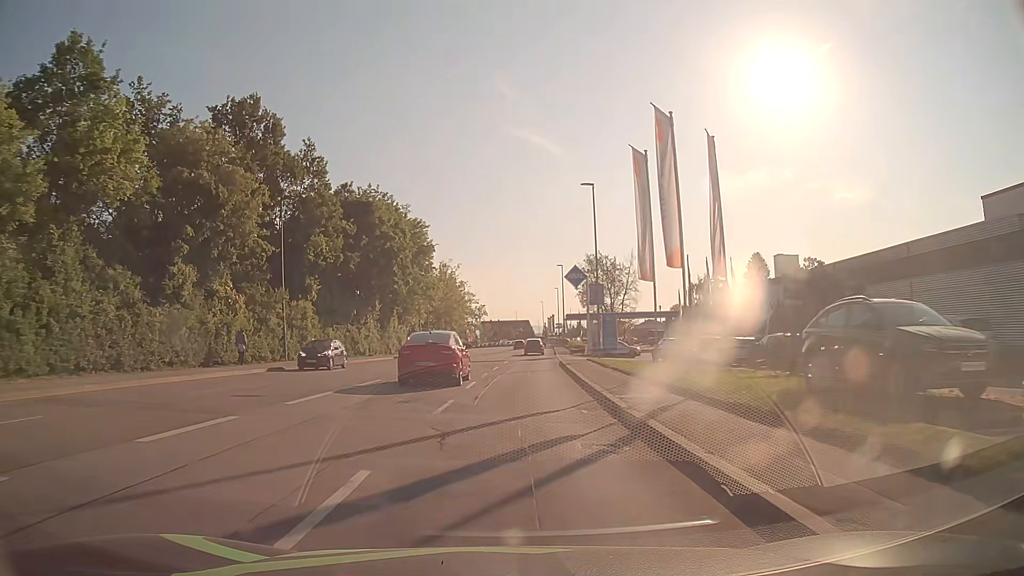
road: tertiary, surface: asphalt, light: Day
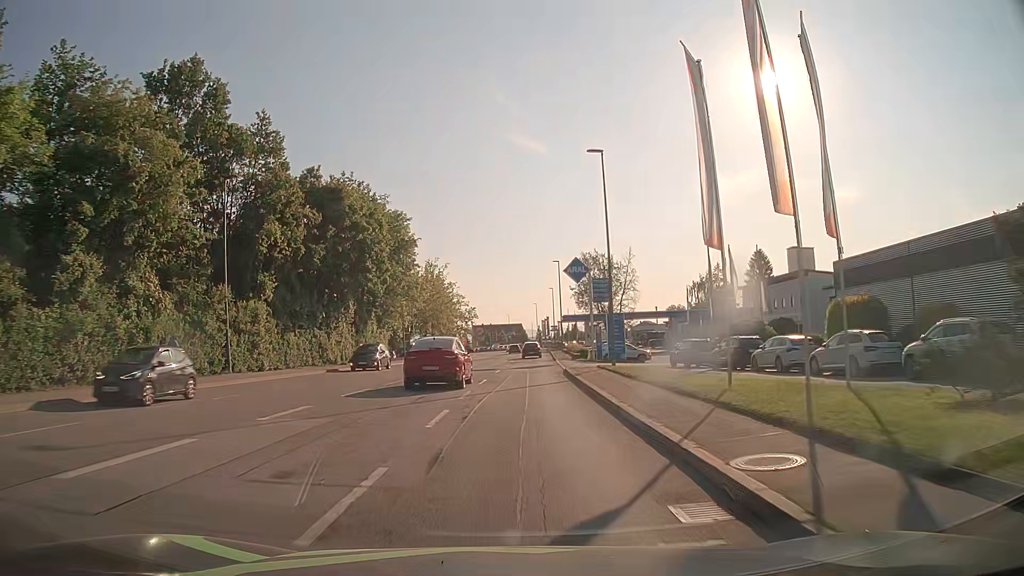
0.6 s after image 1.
(0.0, +7.8) m; +1°
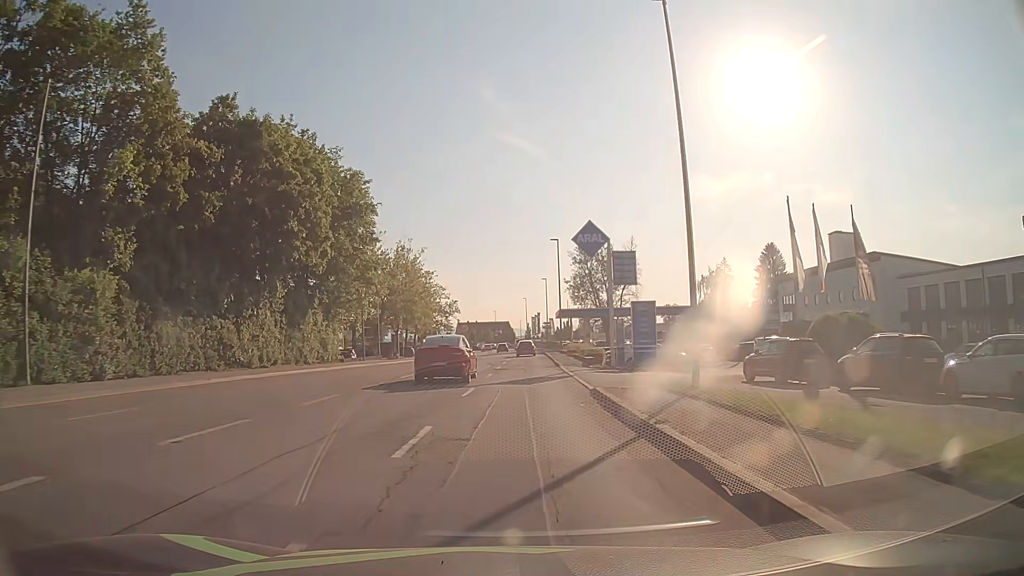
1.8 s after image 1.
(+0.1, +15.5) m; +1°
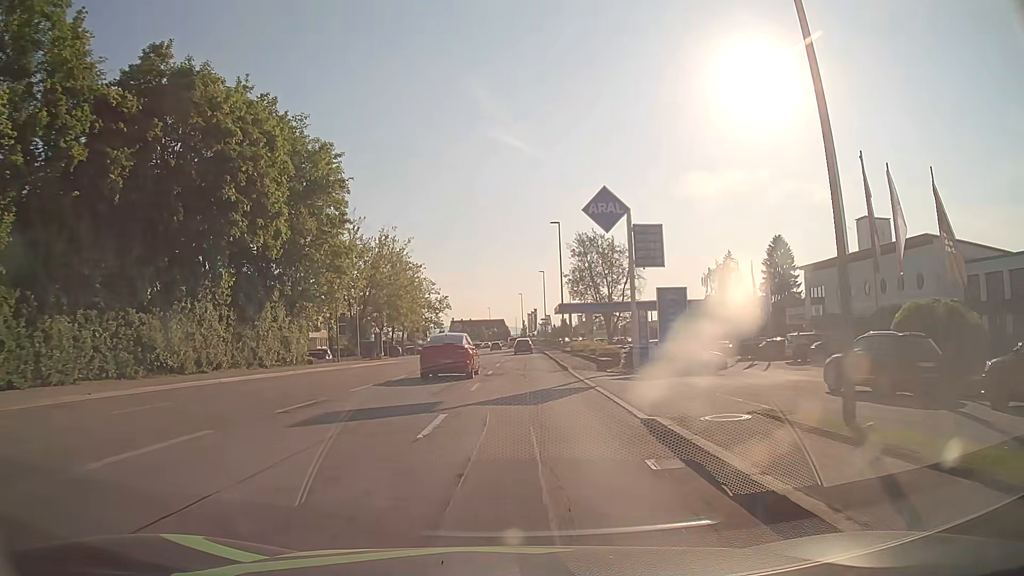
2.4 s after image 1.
(+0.1, +7.8) m; 0°
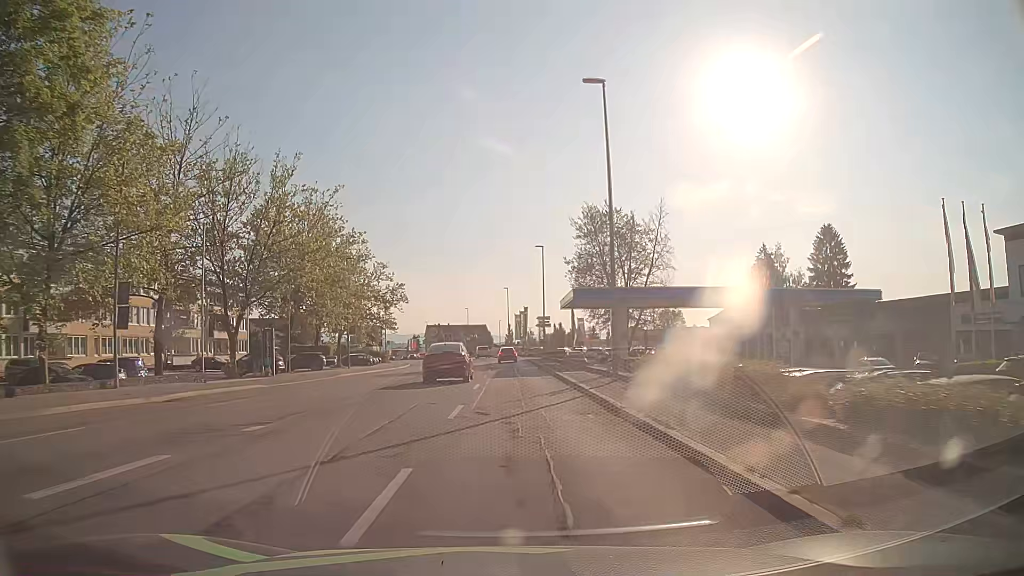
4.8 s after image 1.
(+0.4, +31.0) m; +1°
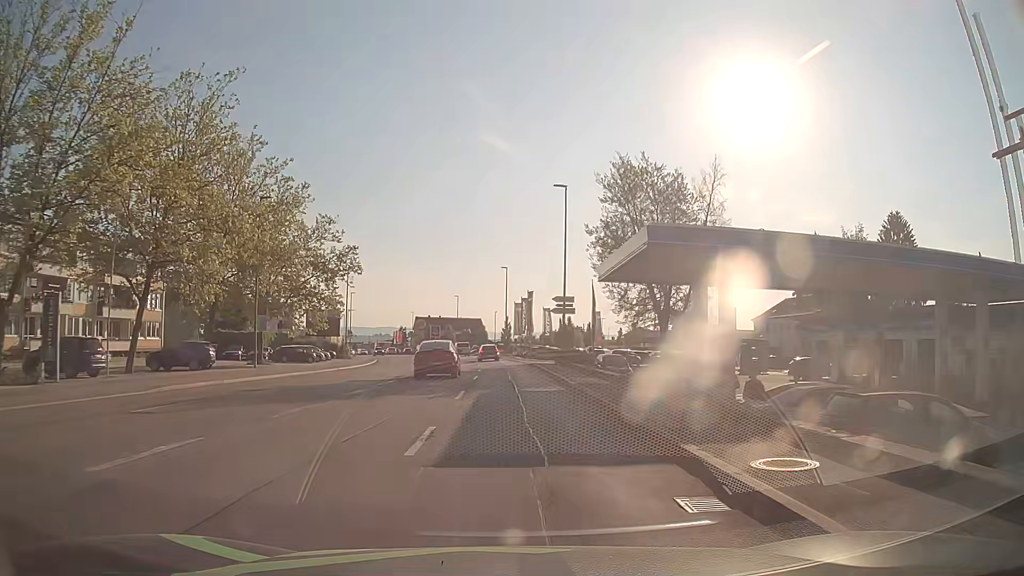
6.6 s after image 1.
(+0.1, +23.2) m; +1°
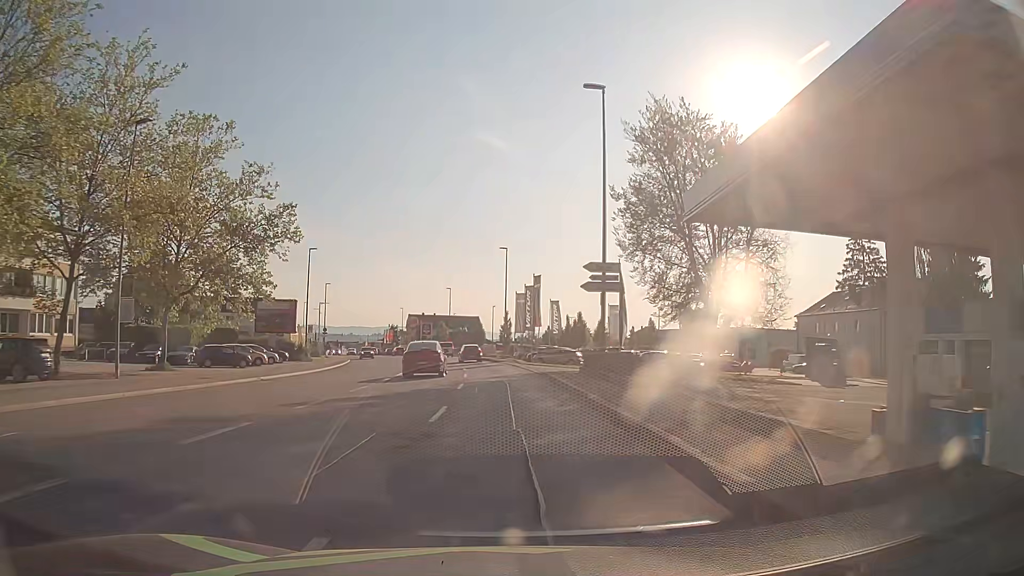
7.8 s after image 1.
(0.0, +15.5) m; 0°
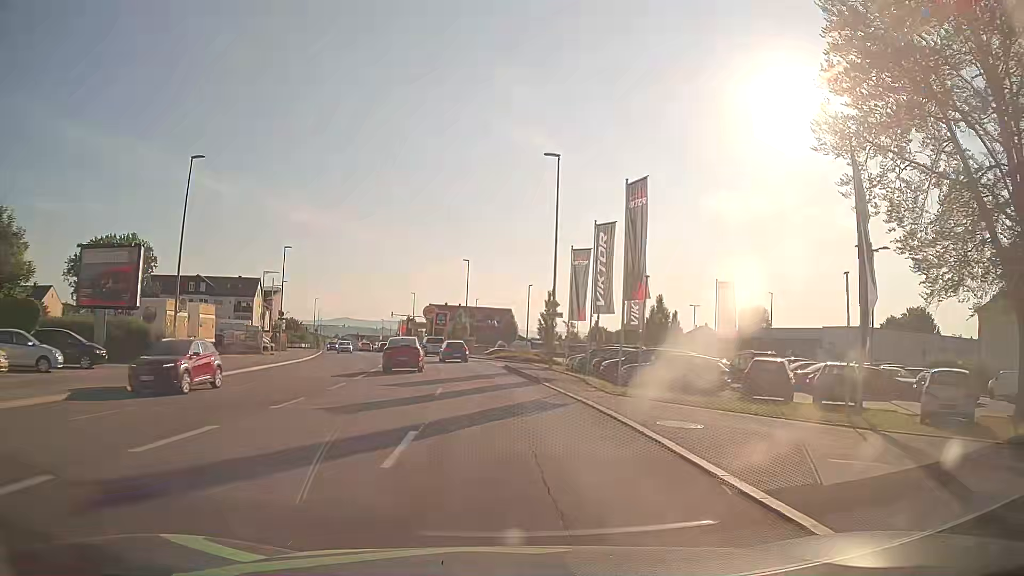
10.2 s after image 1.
(-0.5, +30.7) m; -3°
(0, +10) (-1, +20) (-1, +30) (-3, +40) (-4, +50) (-6, +60) (-8, +69) (-11, +79) (-13, +89) (-16, +98) m
